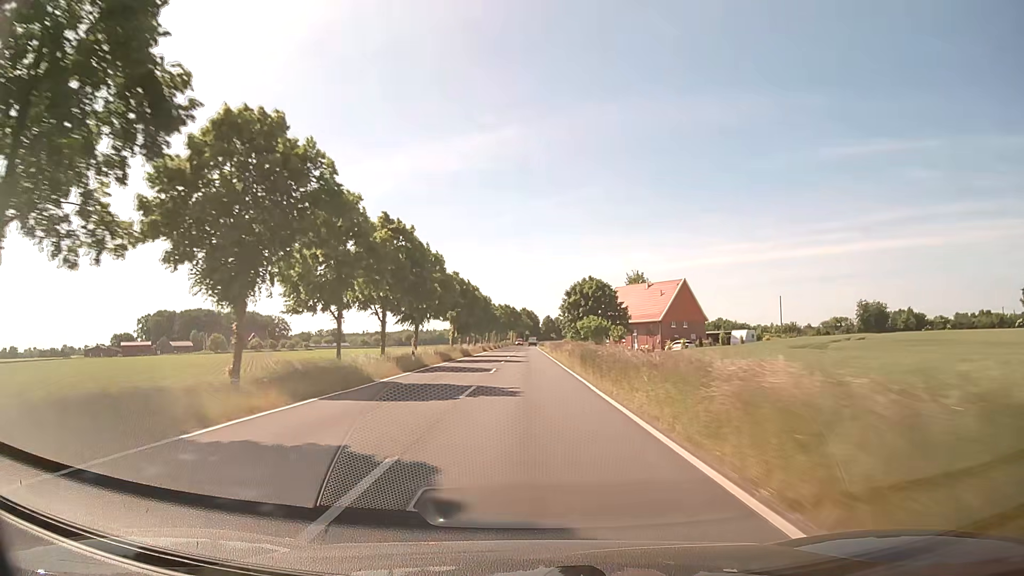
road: secondary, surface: asphalt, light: Day
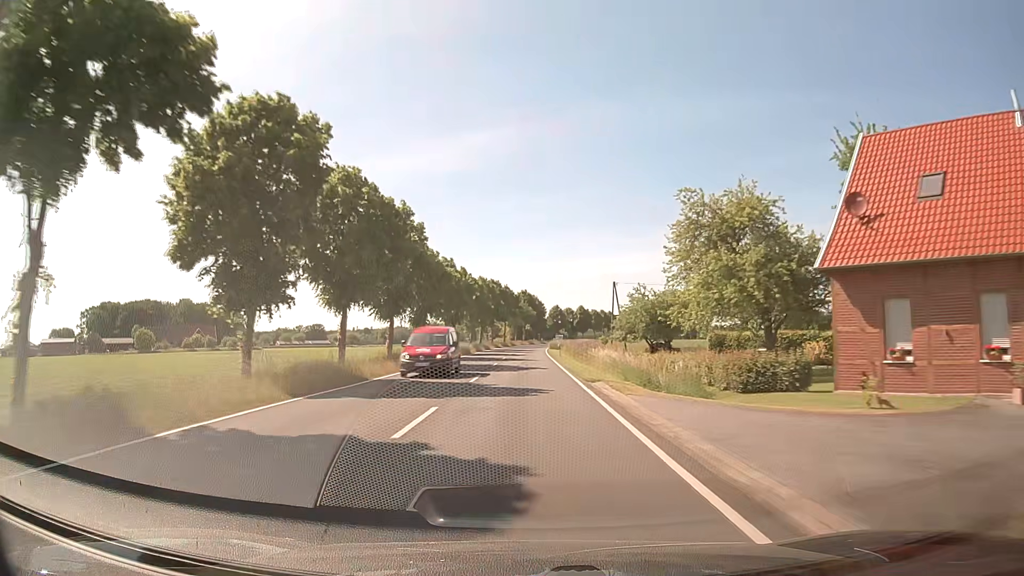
(0.0, +79.0) m; 0°
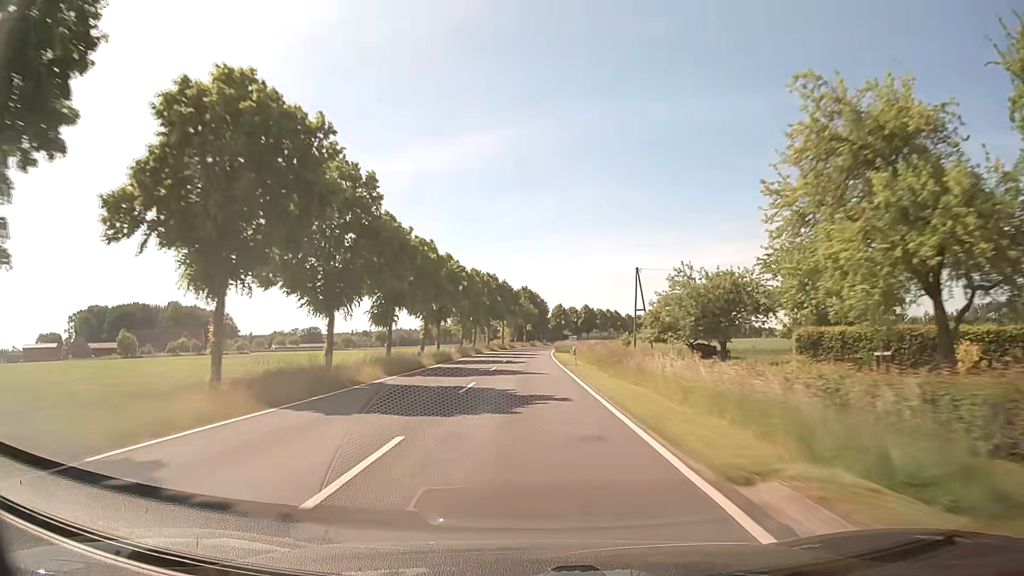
(0.0, +15.8) m; 0°
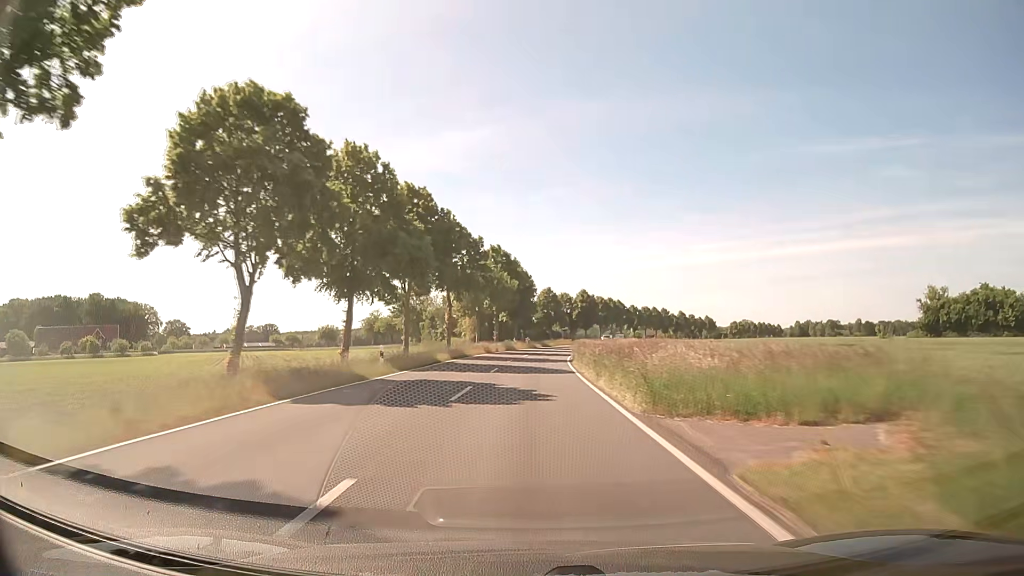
(+0.1, +63.3) m; +2°
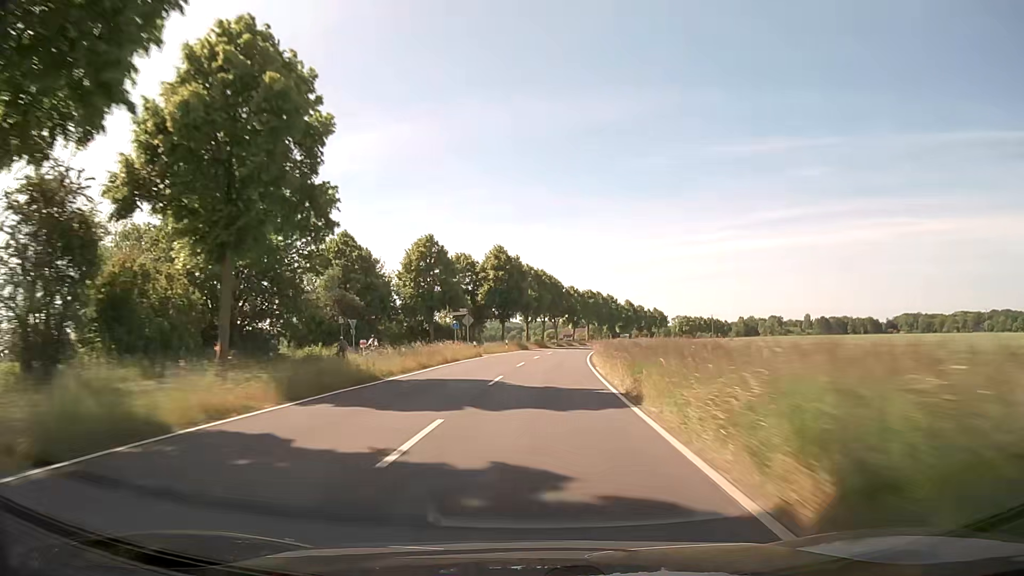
(+4.6, +78.9) m; +8°
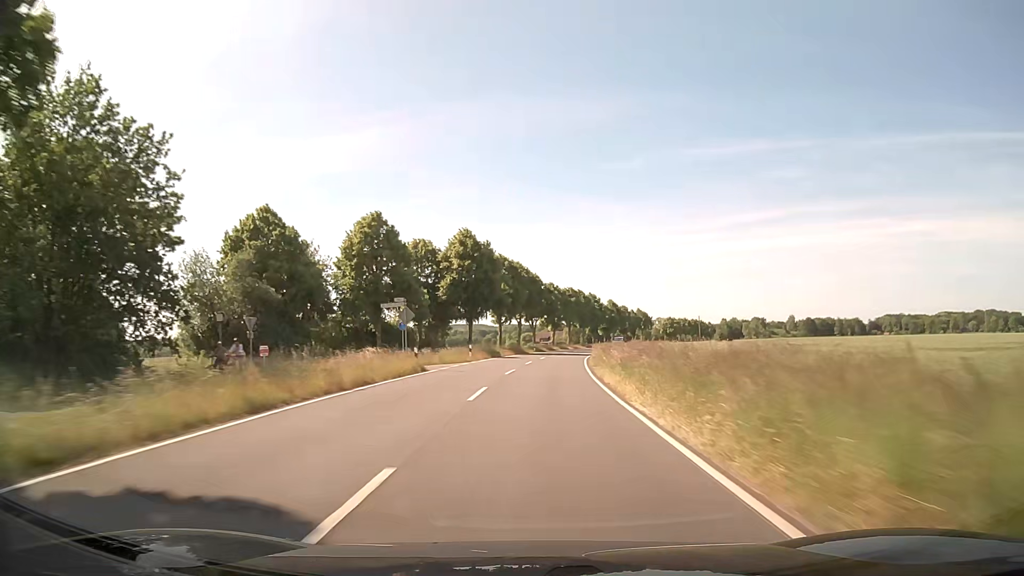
(+0.3, +15.8) m; +2°
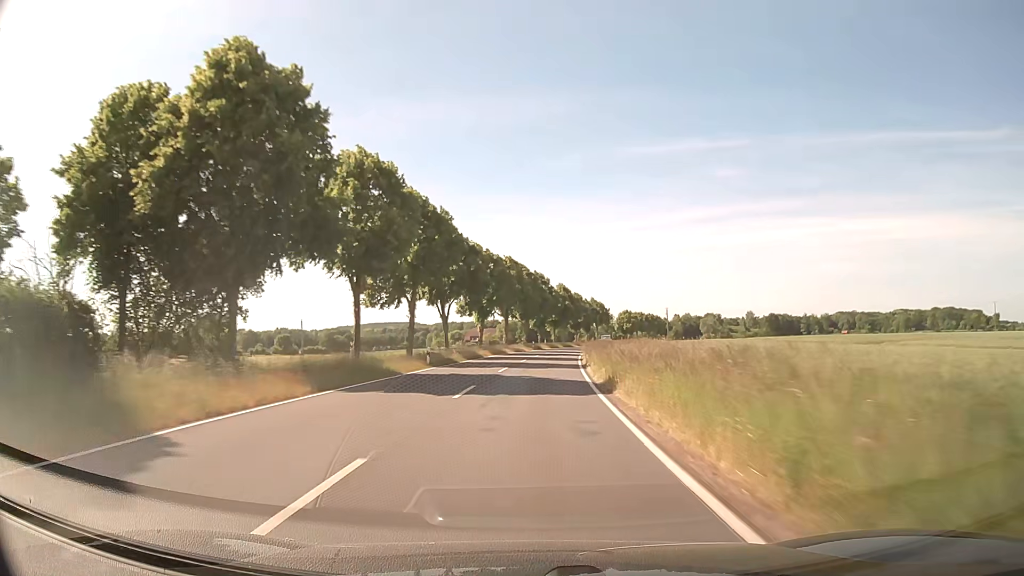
(+2.3, +47.3) m; +5°
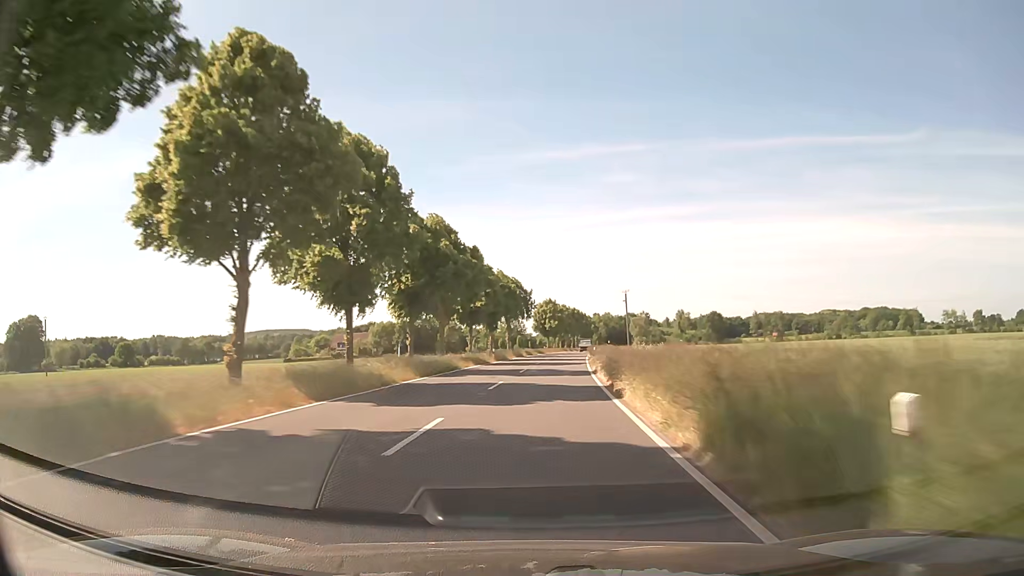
(+5.8, +78.9) m; +9°
(0, +10) (0, +20) (+1, +30) (+2, +40) (+2, +50) (+3, +60) (+4, +70) (+5, +80) (+7, +90) (+8, +100) m
